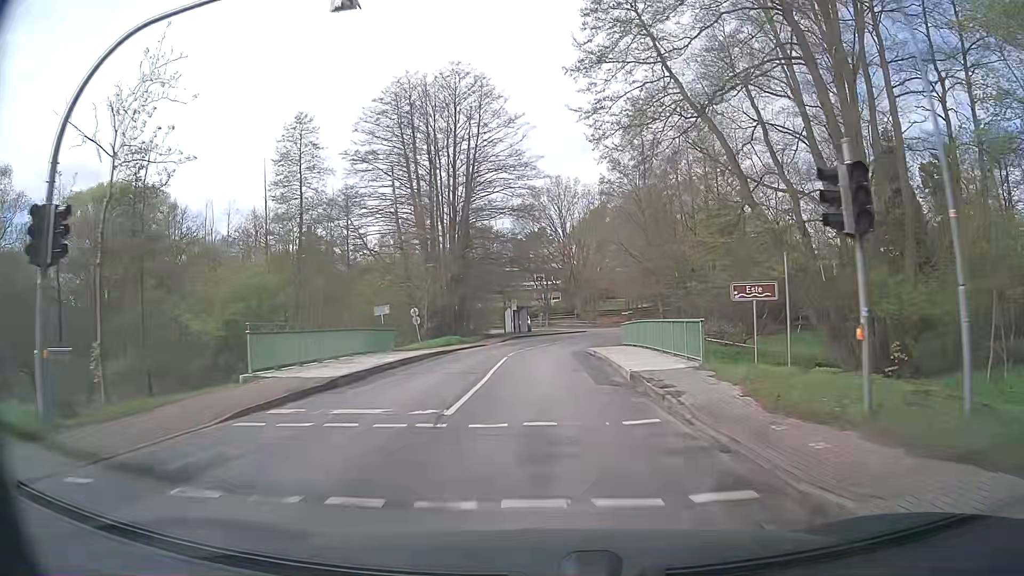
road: secondary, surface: asphalt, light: Day
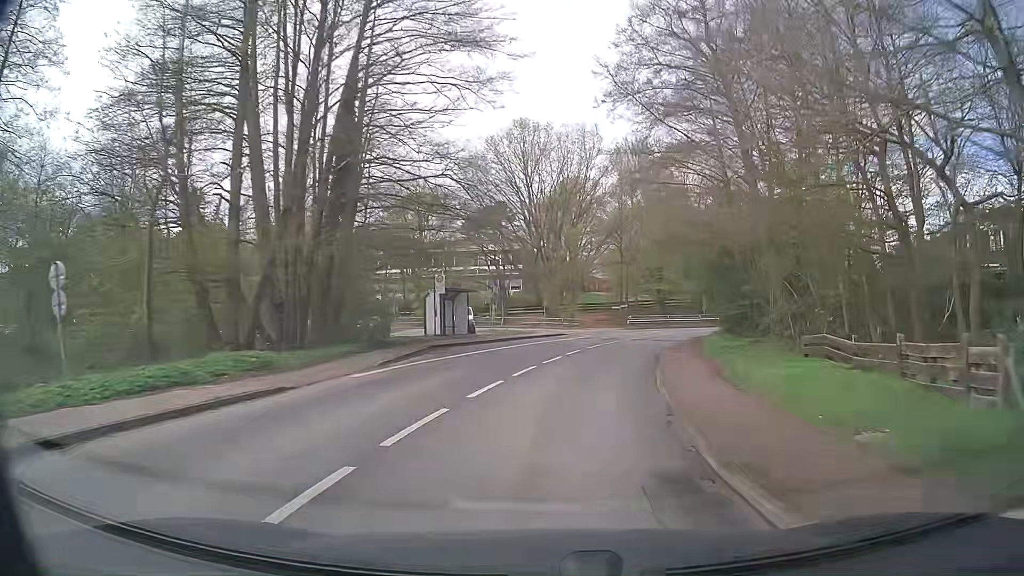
(+0.3, +30.3) m; +4°
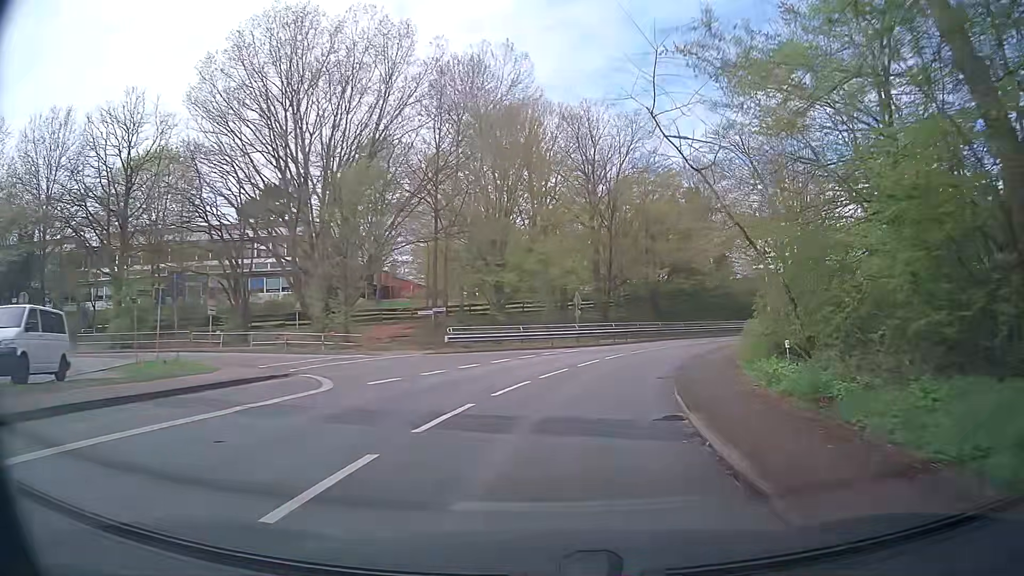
(+3.5, +29.9) m; +13°
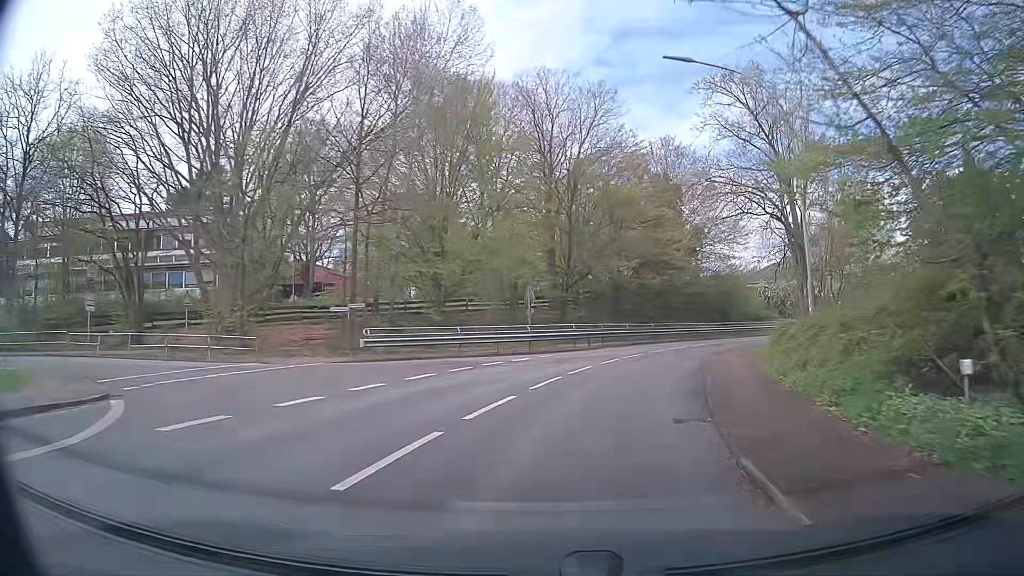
(+0.5, +7.5) m; +5°
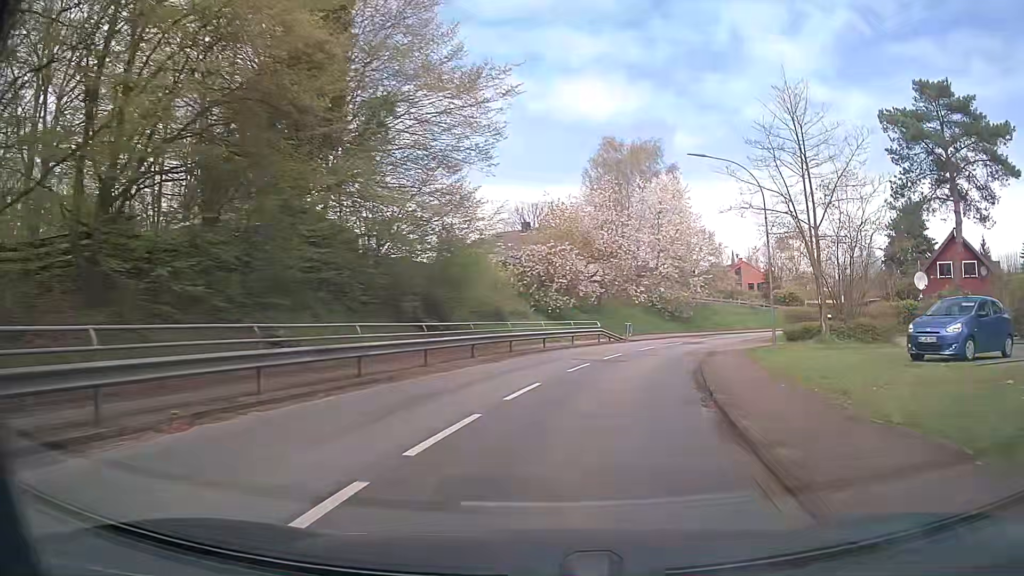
(+9.4, +36.3) m; +27°
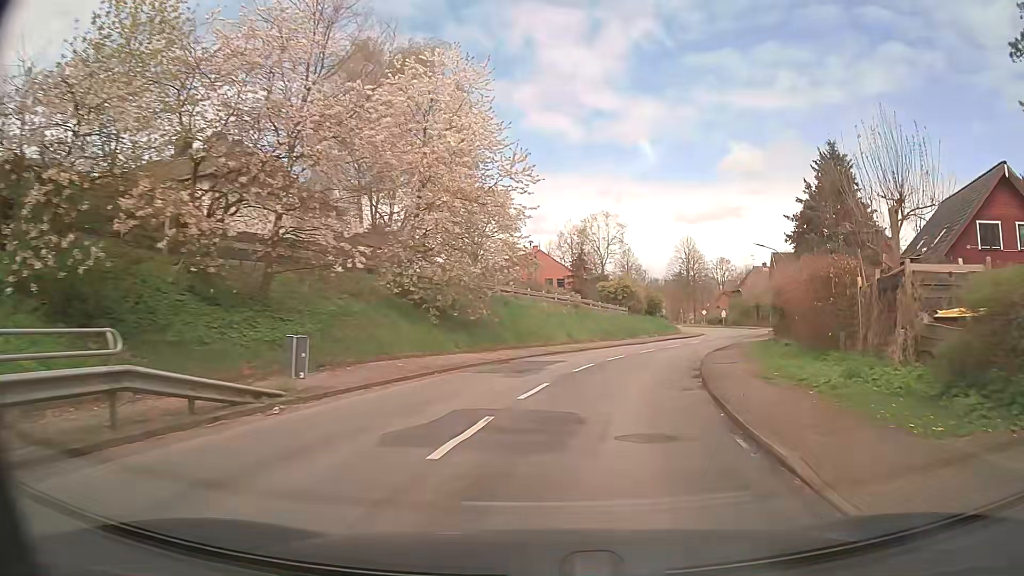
(+5.2, +29.9) m; +20°
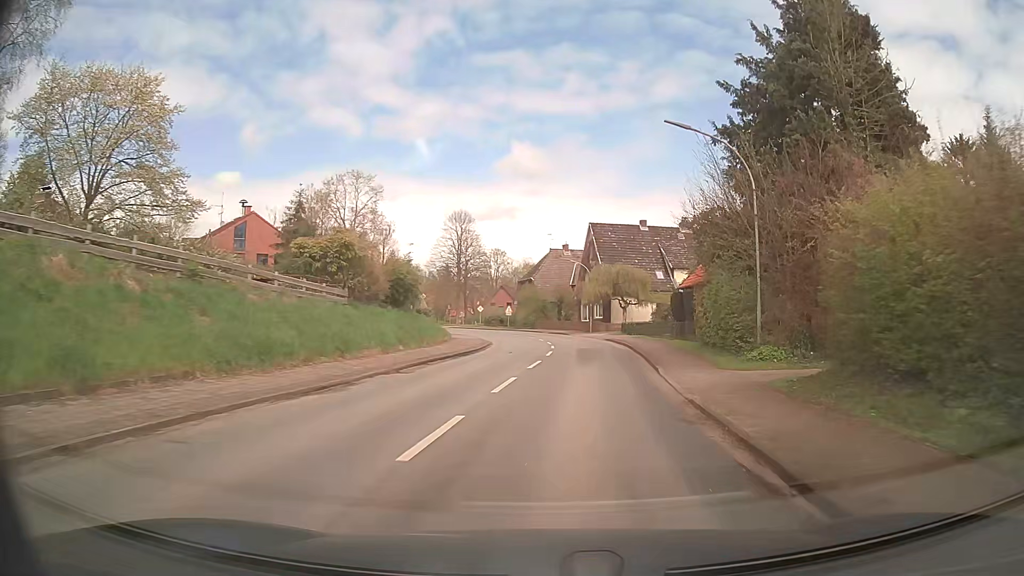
(+5.1, +29.9) m; +20°
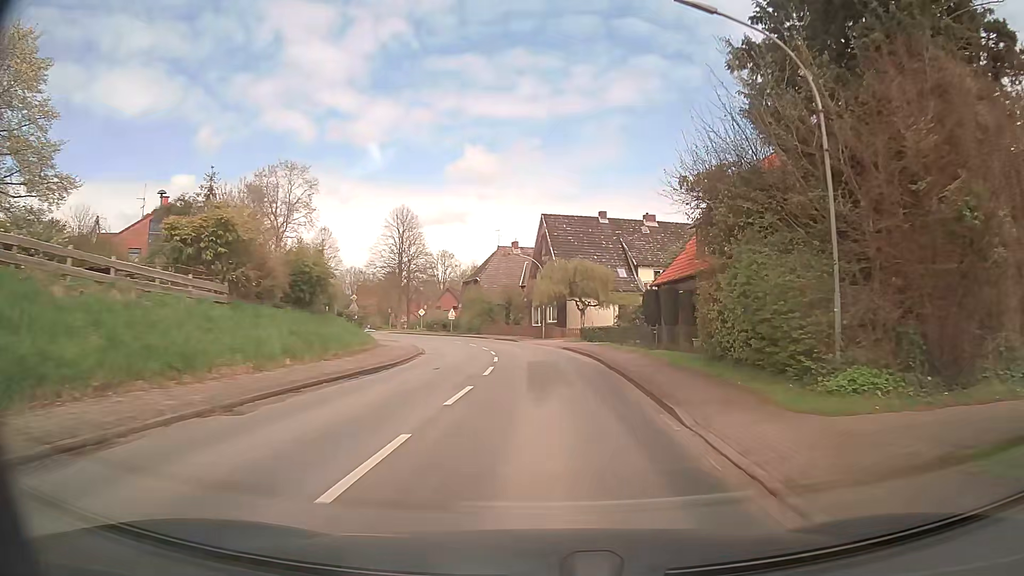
(+0.3, +7.6) m; +4°
(0, +10) (0, +20) (0, +30) (-2, +40) (-4, +50) (-8, +59) (-12, +68) (-17, +76) (-24, +84) (-31, +91) m
